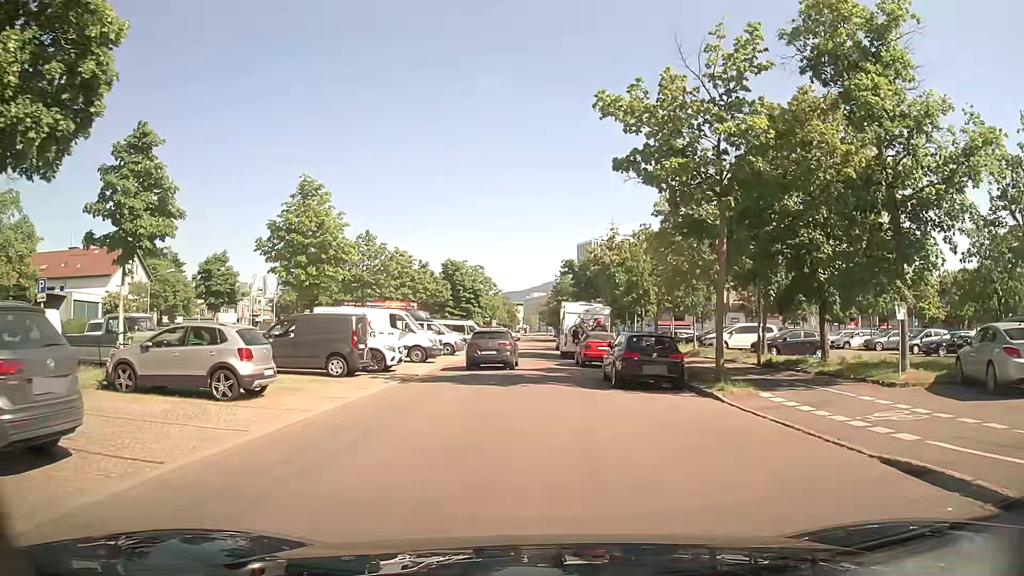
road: residential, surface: asphalt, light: Day
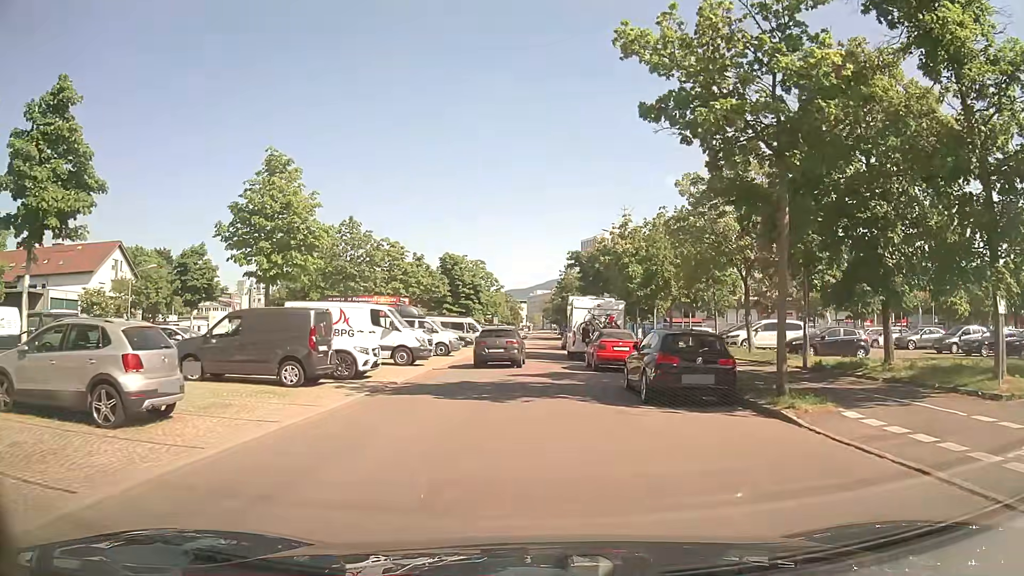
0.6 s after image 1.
(-0.1, +4.1) m; -1°
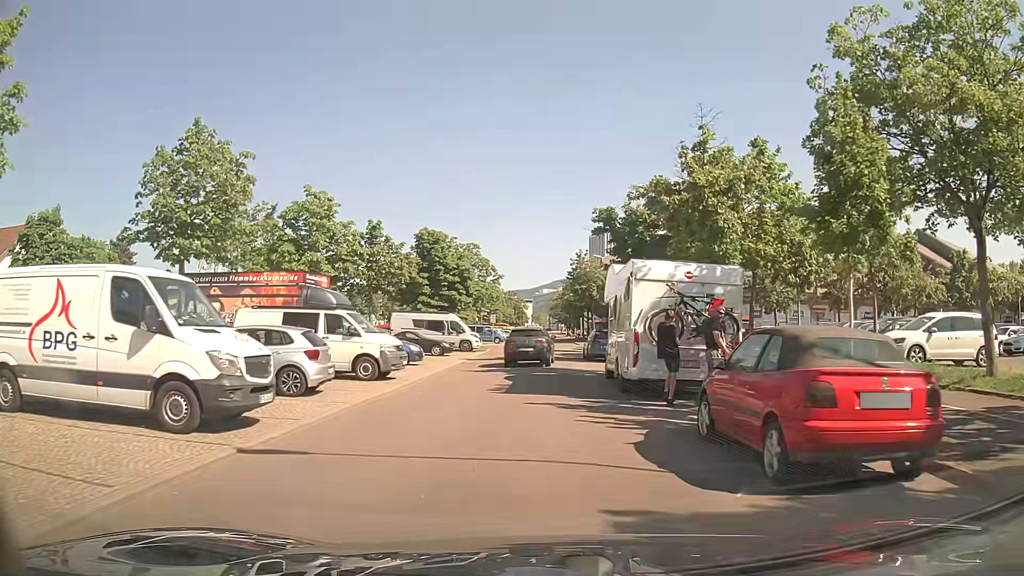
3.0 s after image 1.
(0.0, +16.9) m; 0°
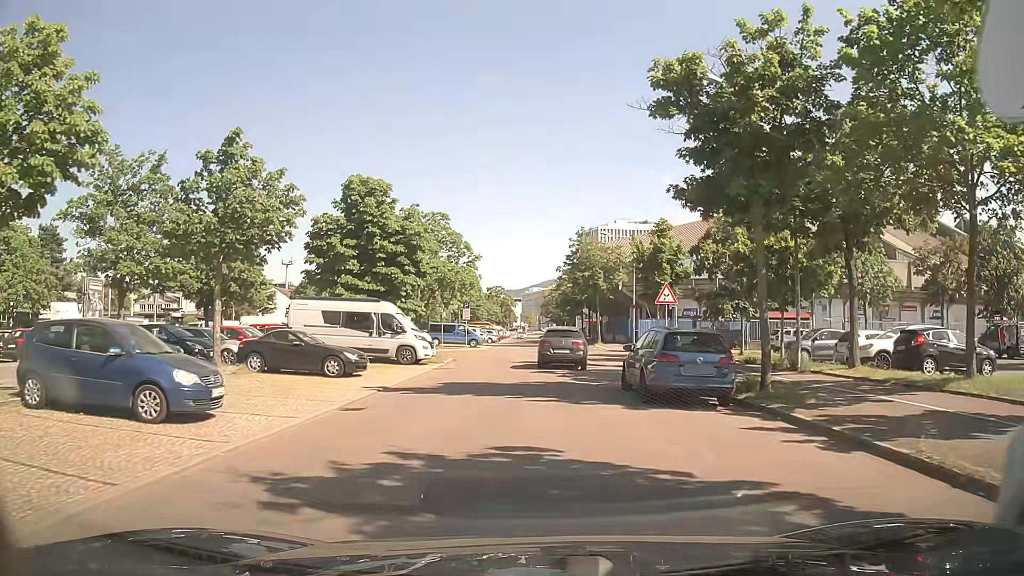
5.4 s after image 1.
(+0.1, +17.5) m; +1°
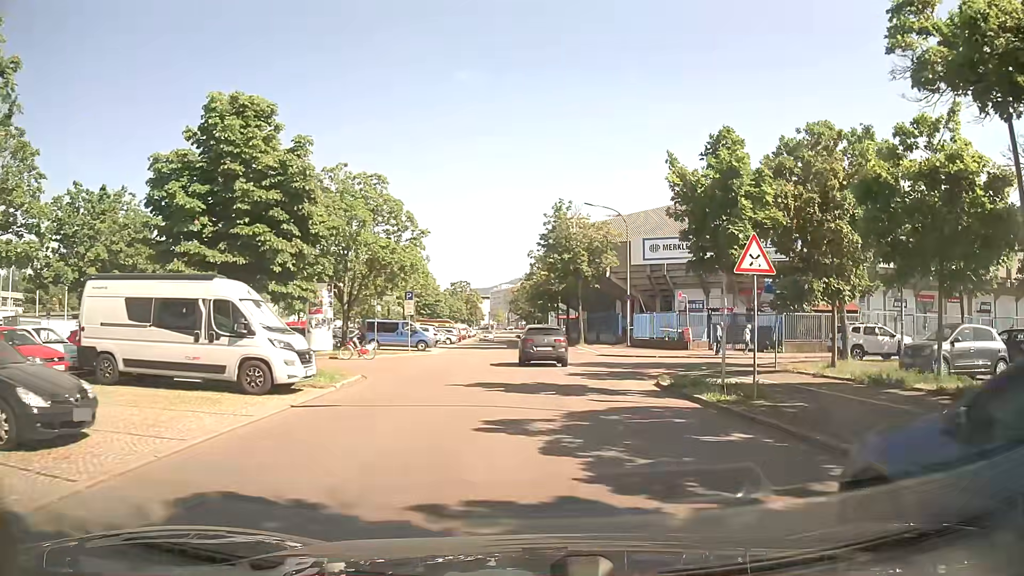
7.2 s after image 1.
(+0.2, +12.4) m; +3°
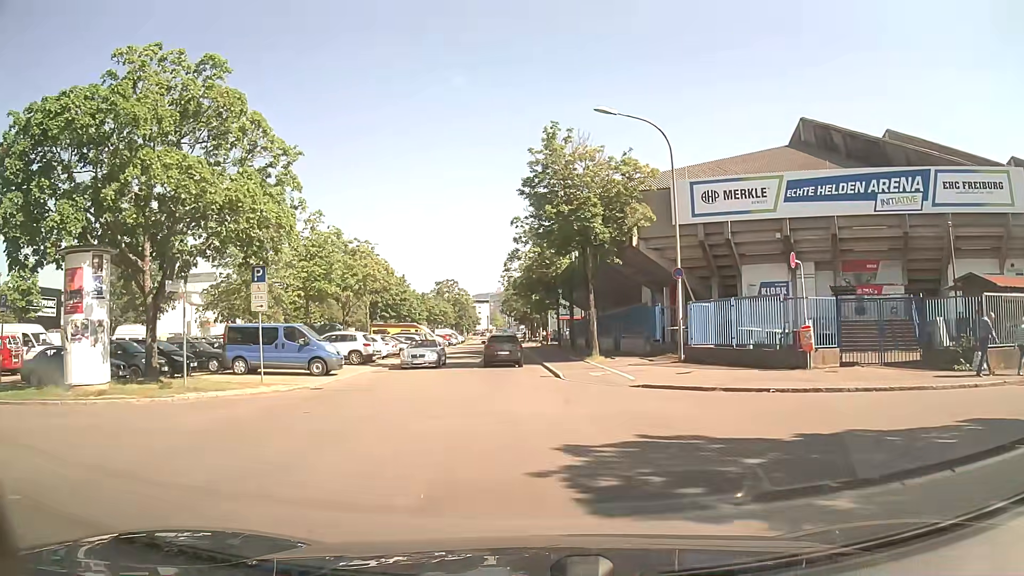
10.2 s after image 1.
(+0.8, +19.2) m; -2°
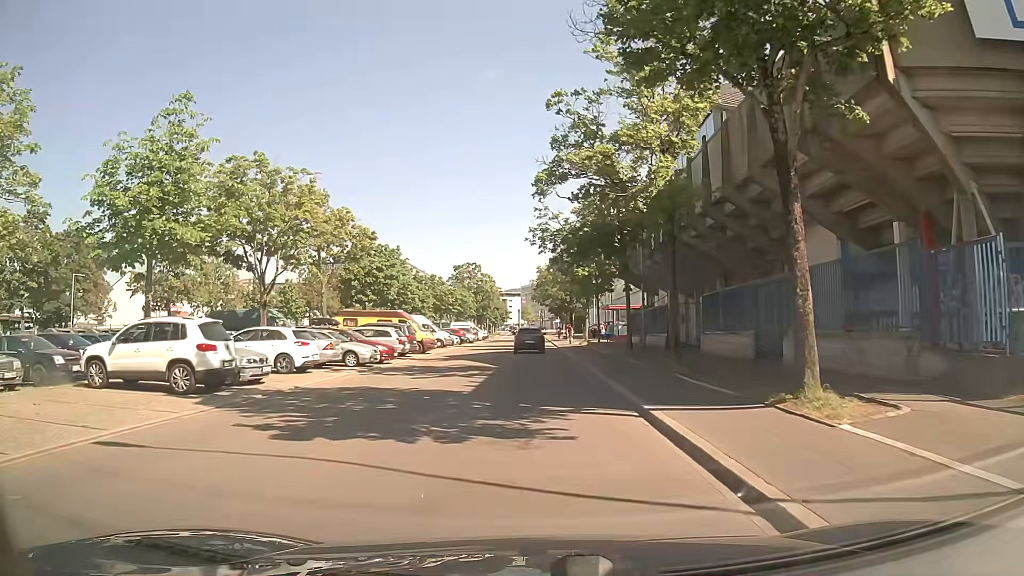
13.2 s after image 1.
(-0.4, +20.9) m; -2°
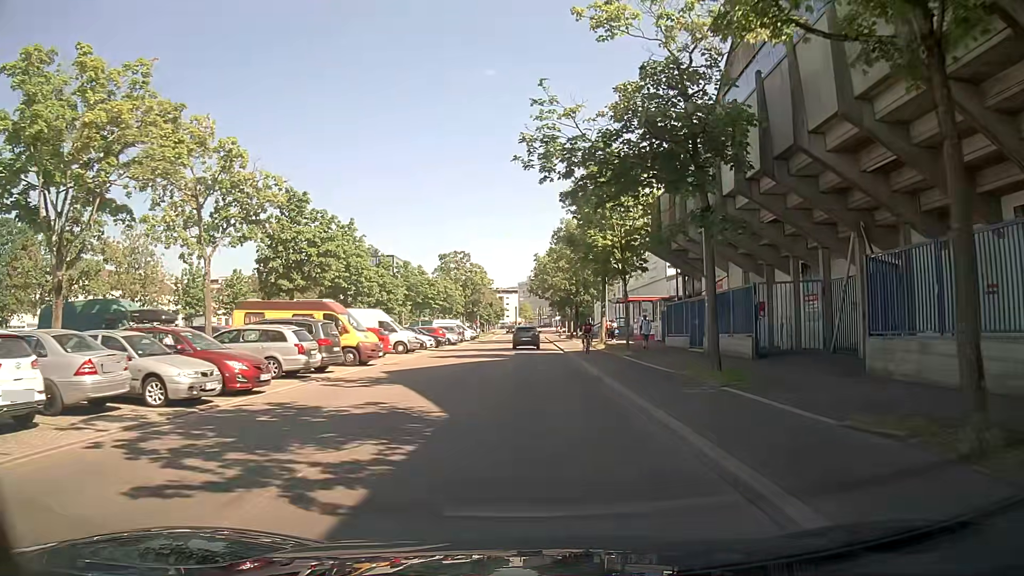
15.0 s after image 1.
(0.0, +14.0) m; -1°
